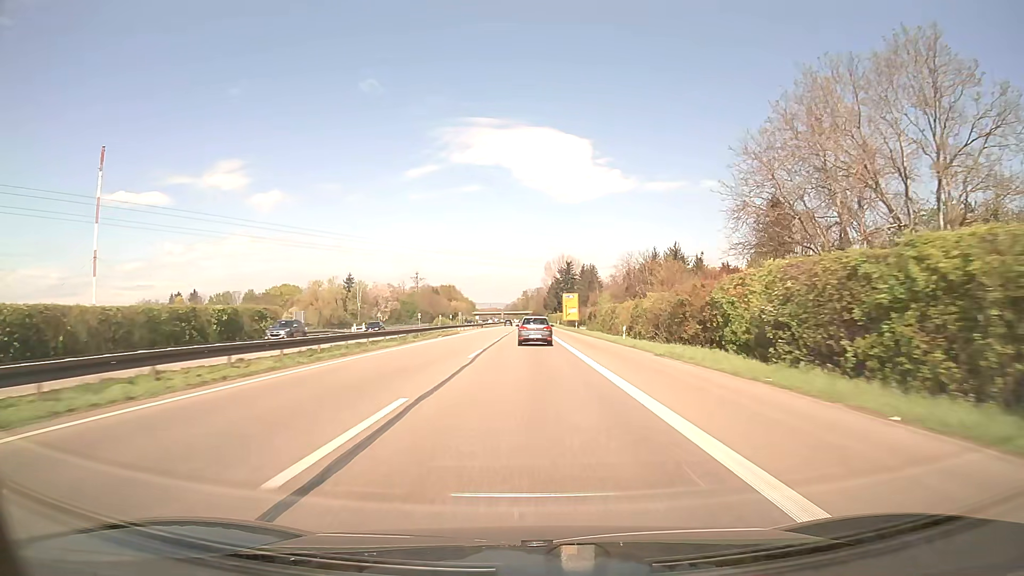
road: trunk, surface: asphalt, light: Day
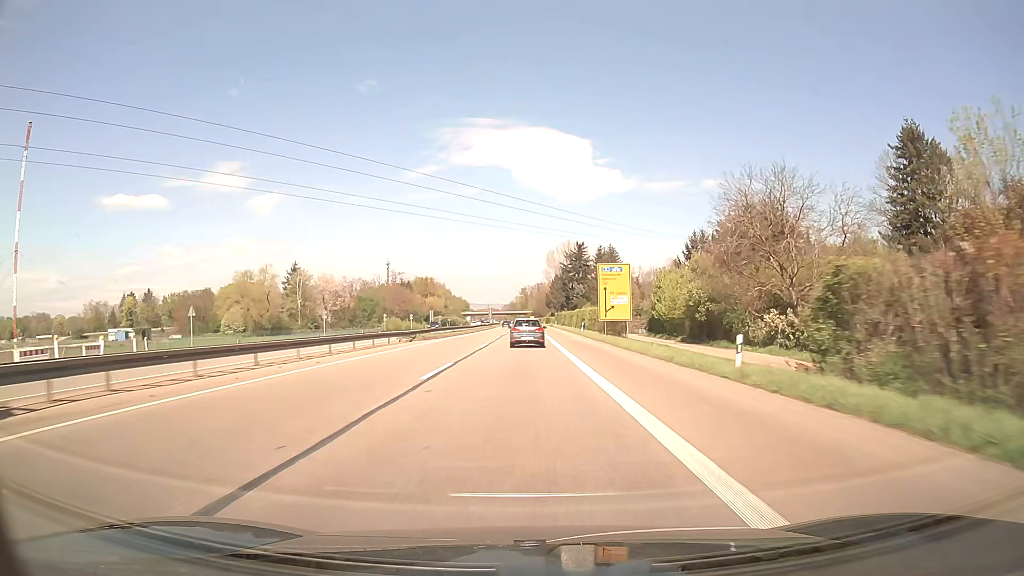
(+0.2, +63.5) m; 0°
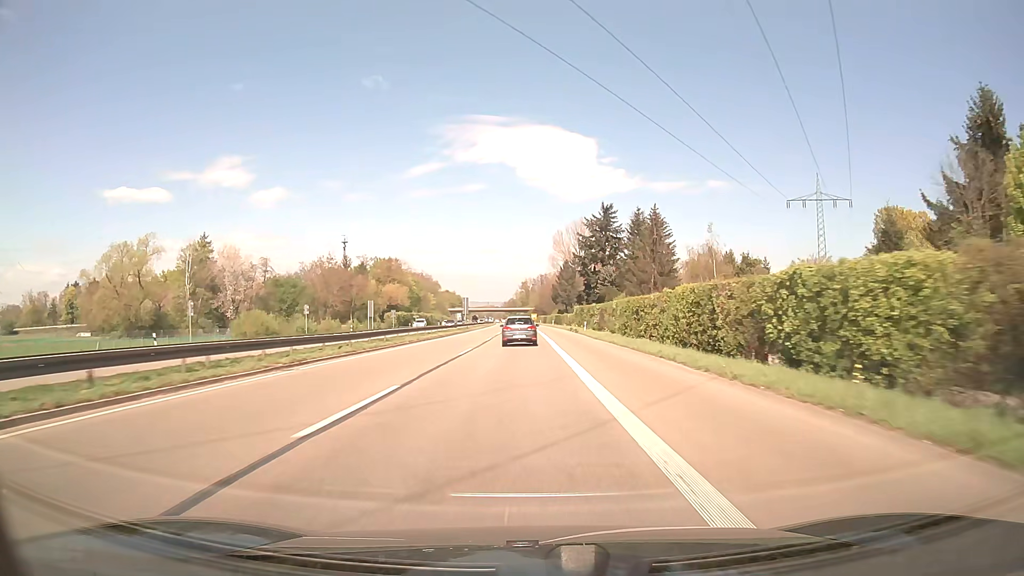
(0.0, +63.2) m; 0°
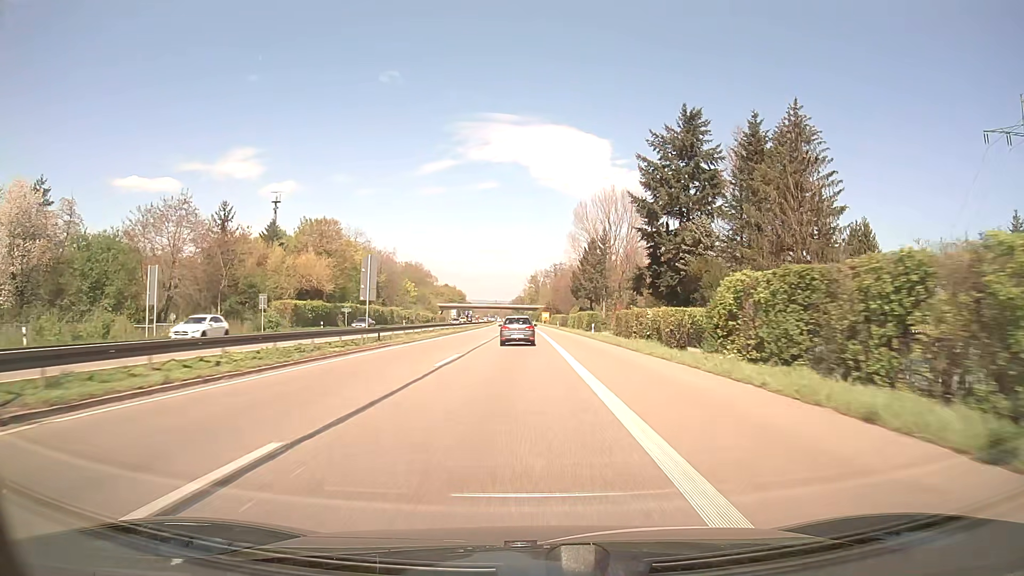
(-0.2, +62.0) m; -1°
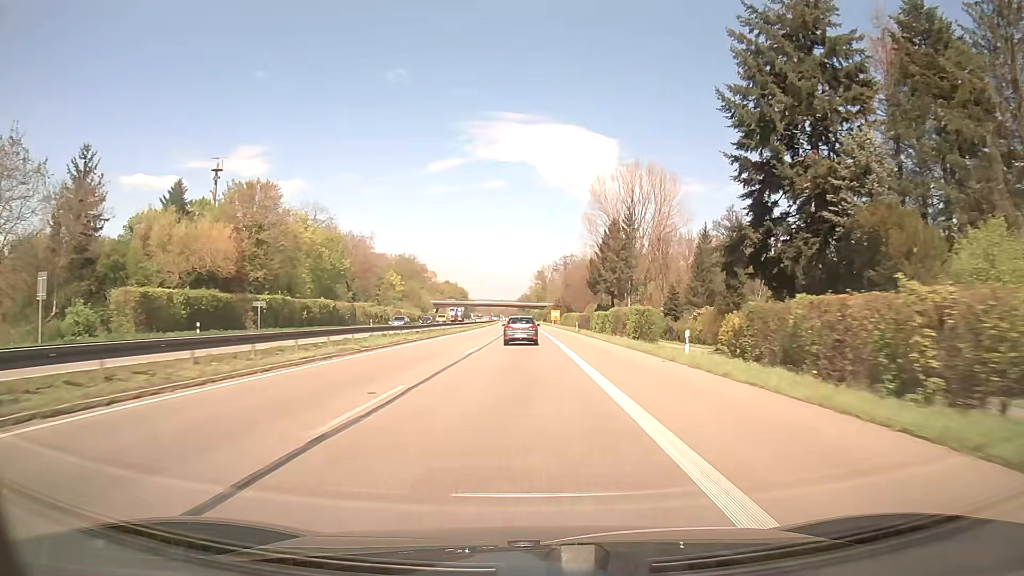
(-0.1, +30.3) m; 0°
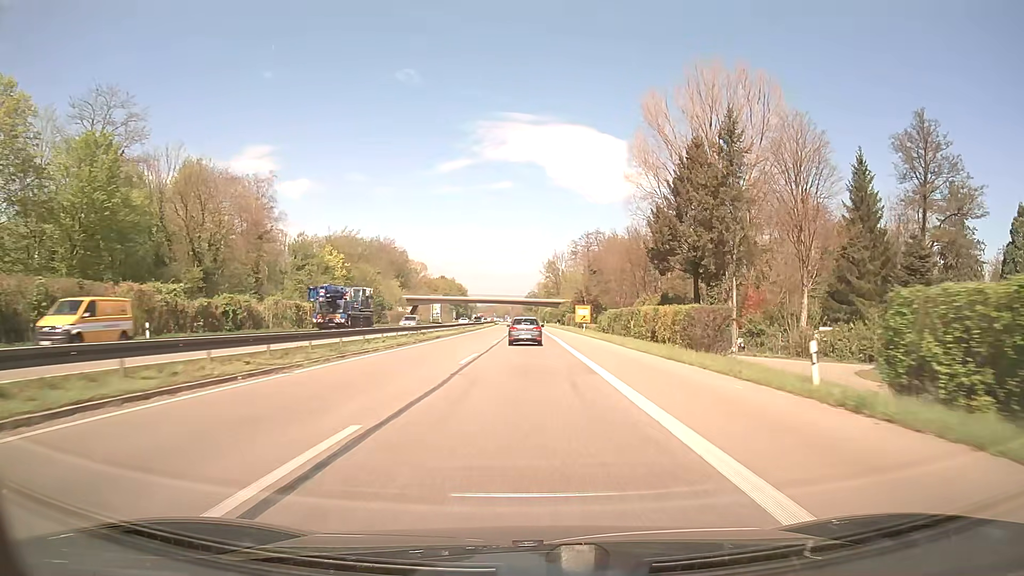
(-0.4, +60.0) m; -1°
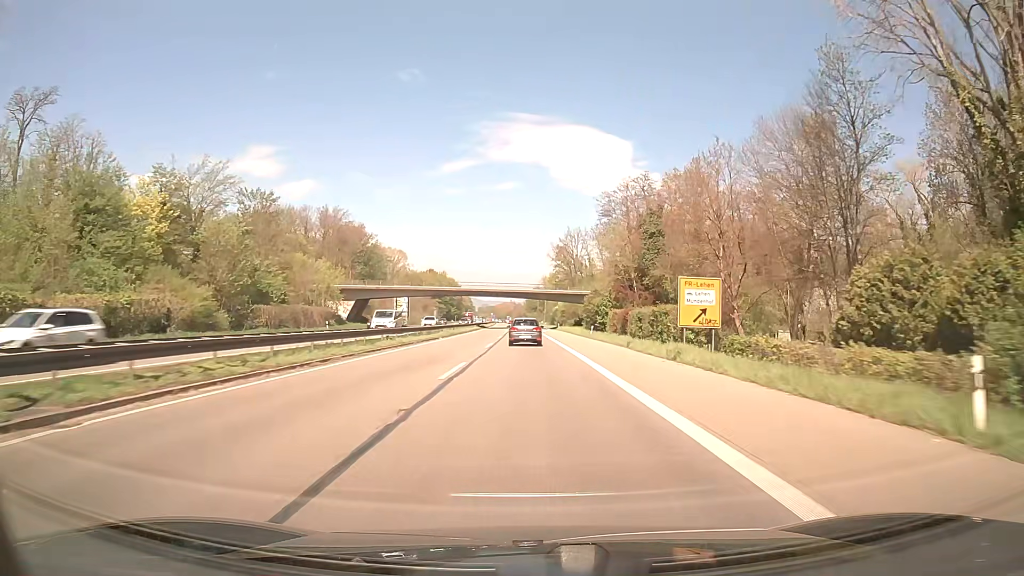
(-0.3, +60.2) m; -1°
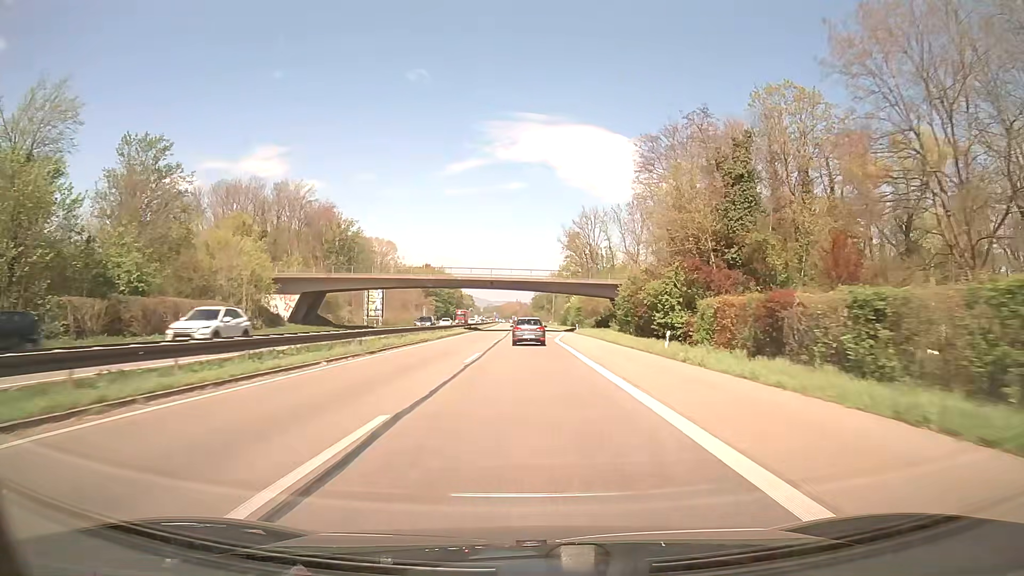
(0.0, +30.4) m; 0°
(0, +10) (0, +20) (0, +30) (0, +40) (0, +50) (0, +60) (-1, +70) (-1, +80) (-1, +90) (-1, +100) m
